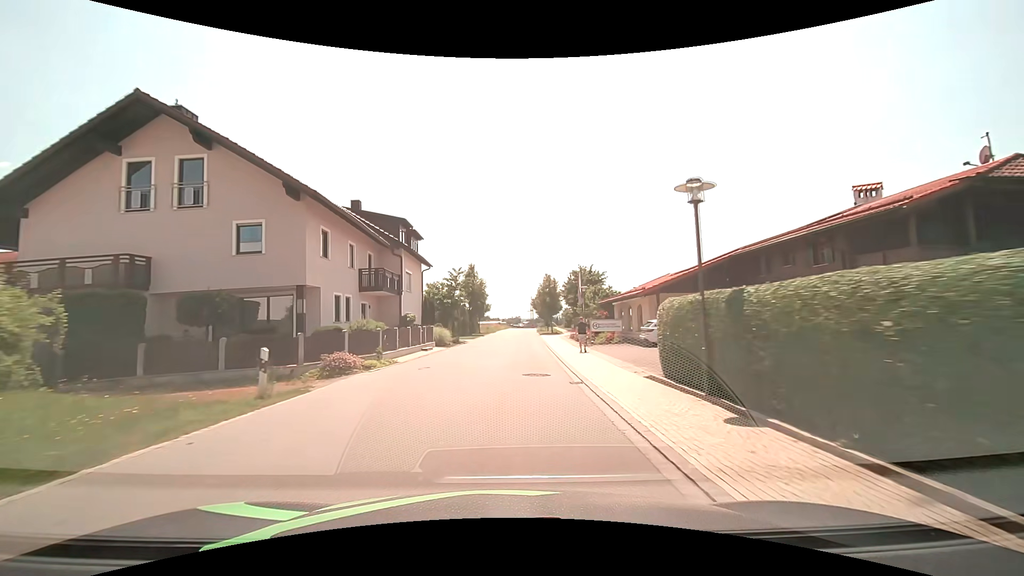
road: tertiary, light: Day
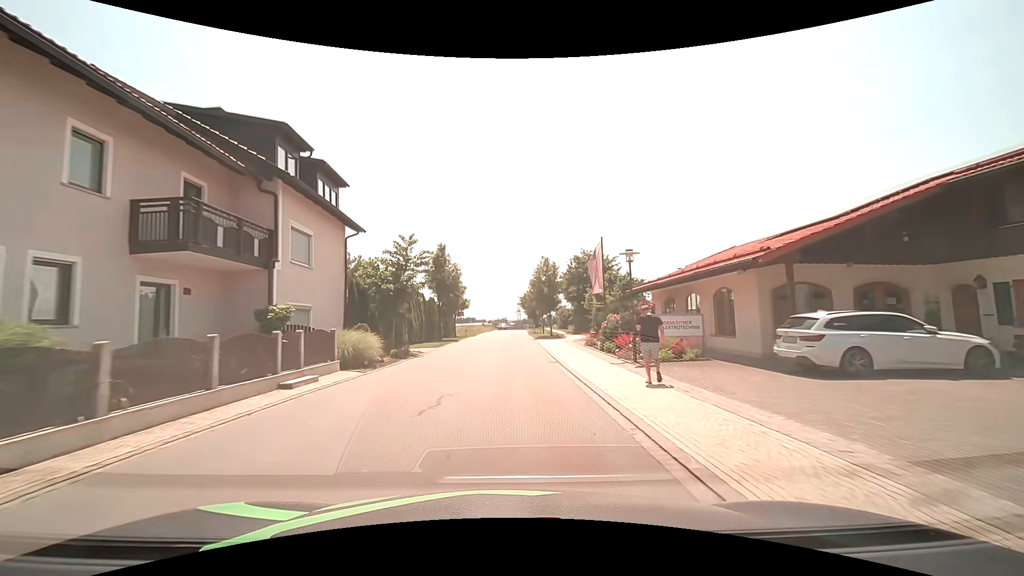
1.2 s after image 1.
(+0.3, +15.2) m; +2°
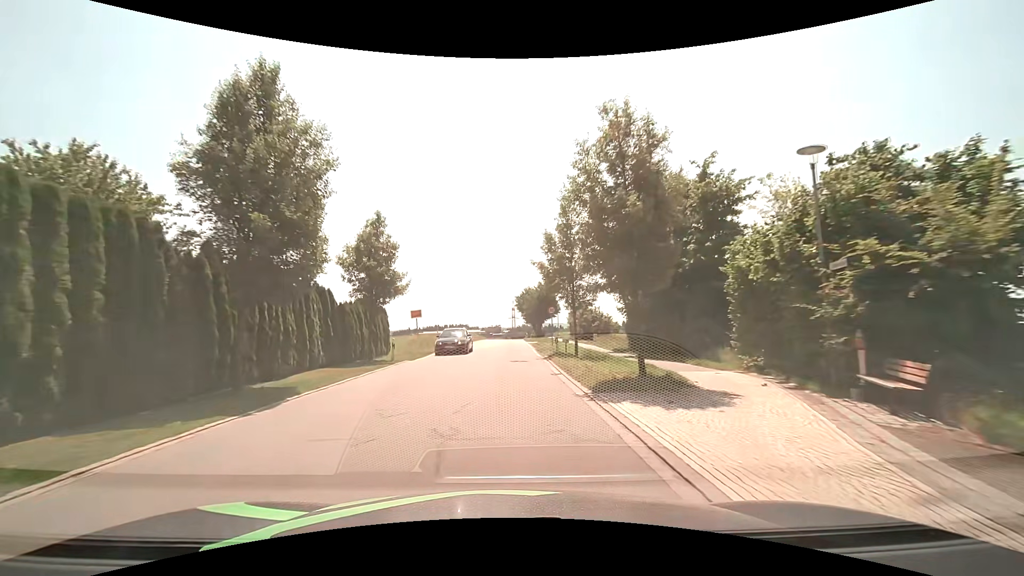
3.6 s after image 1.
(+0.4, +30.4) m; +1°
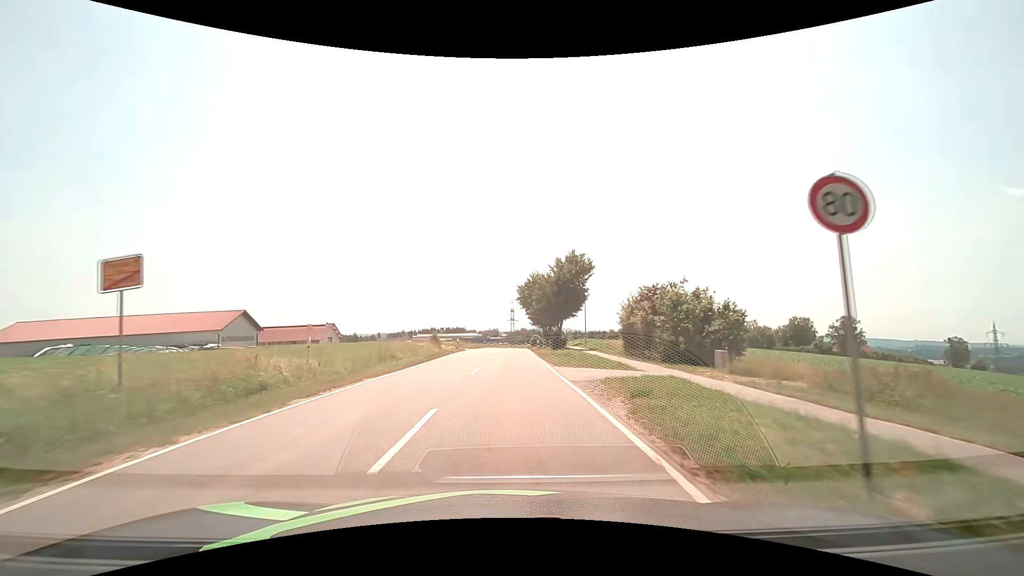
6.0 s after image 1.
(+0.1, +32.2) m; +1°
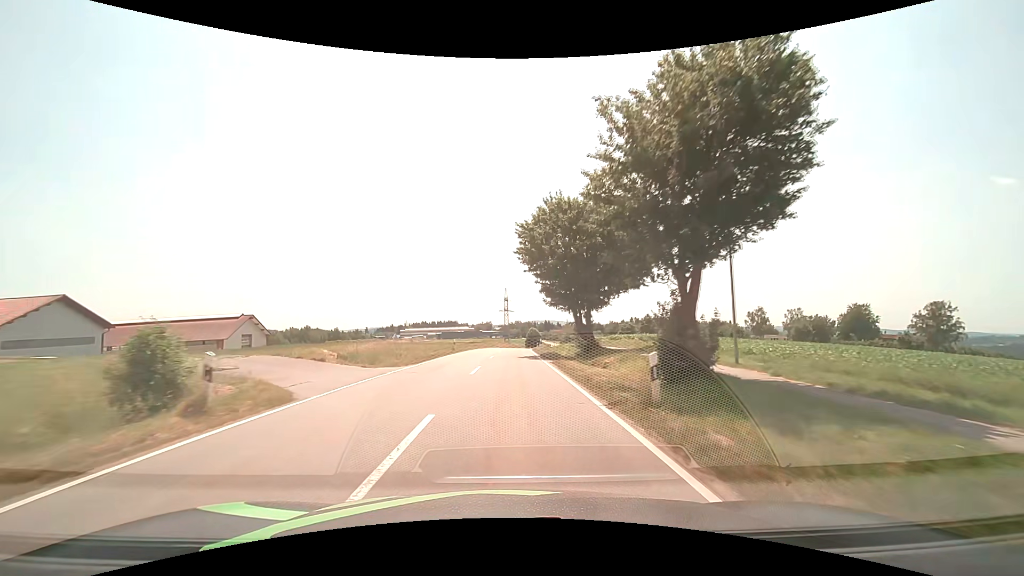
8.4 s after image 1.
(0.0, +37.5) m; 0°
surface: asphalt
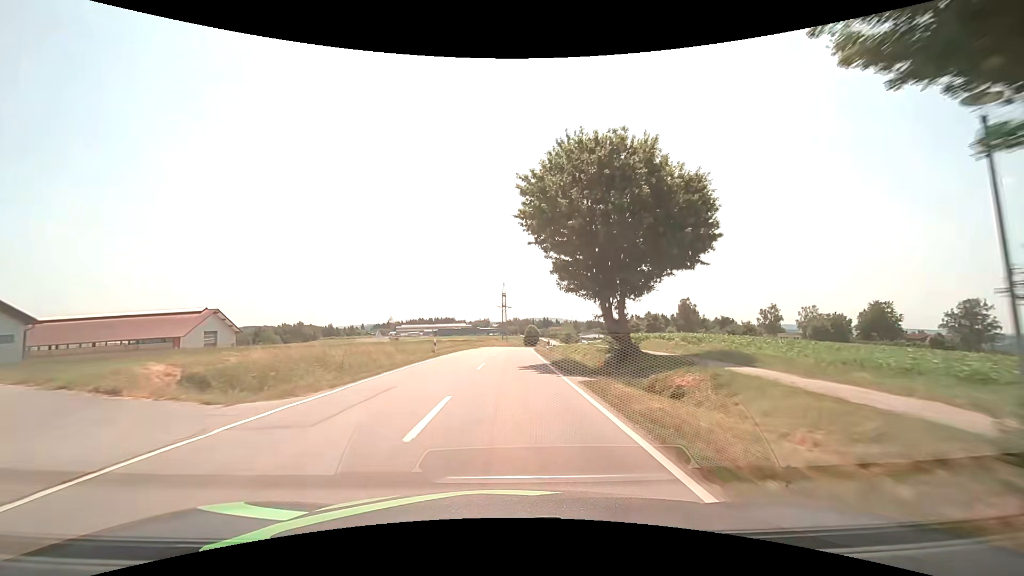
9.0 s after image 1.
(0.0, +10.0) m; 0°
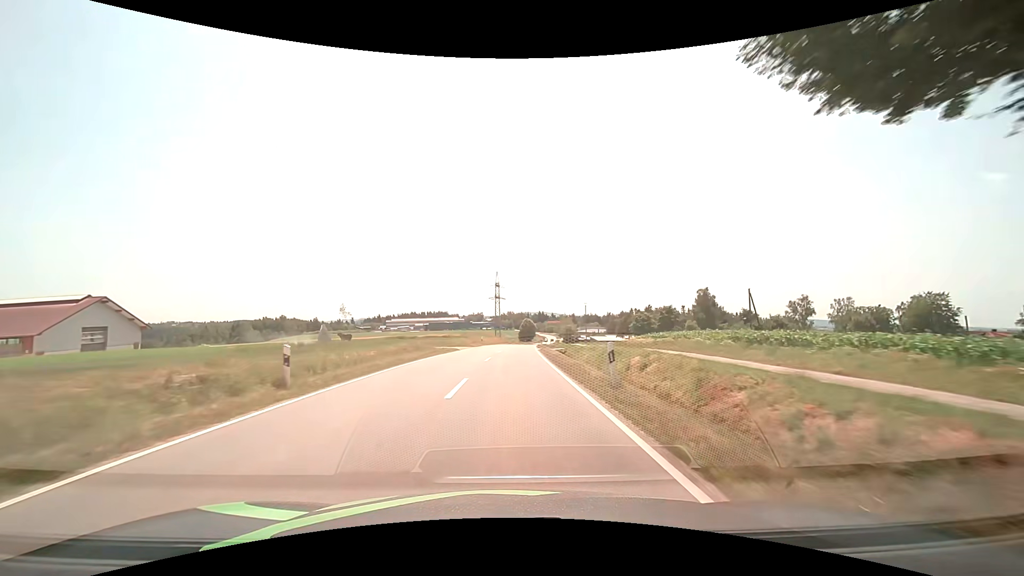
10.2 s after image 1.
(+0.1, +20.5) m; +1°
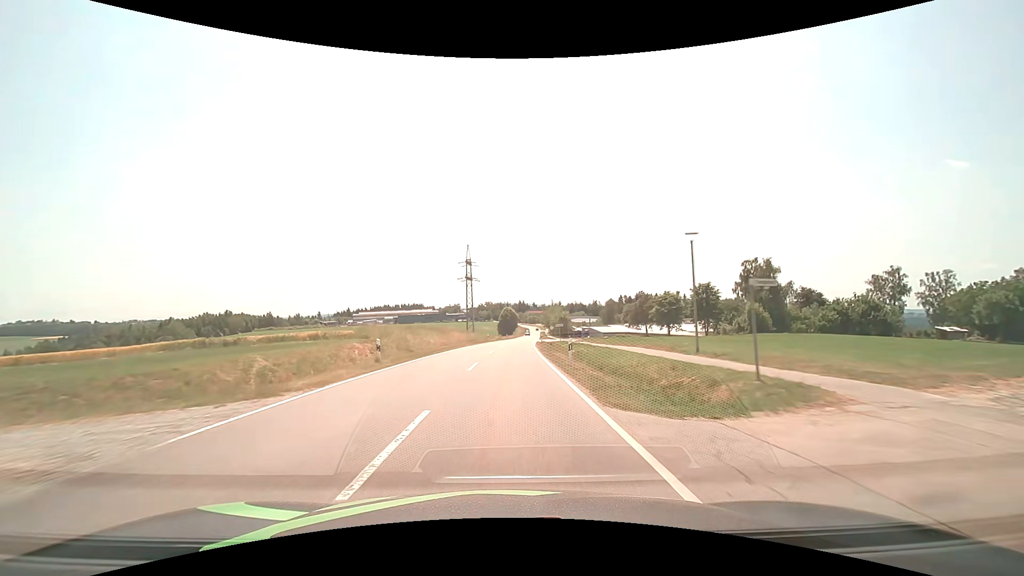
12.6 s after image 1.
(+0.9, +42.4) m; +2°
(0, +10) (0, +20) (0, +30) (+1, +40) (+1, +50) (+2, +60) (+2, +70) (+3, +80) (+4, +90) (+4, +100) m
